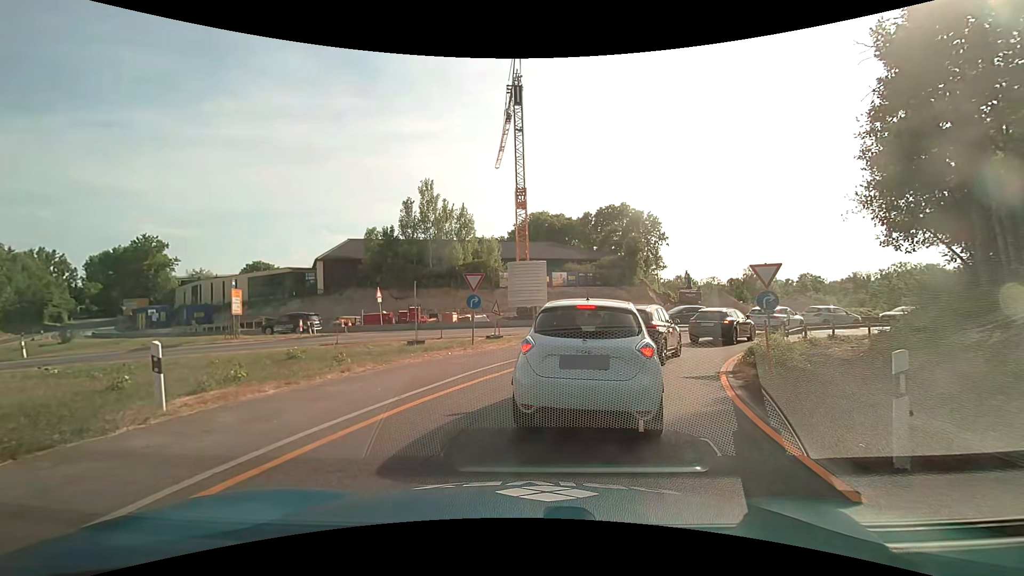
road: trunk_link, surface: asphalt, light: Day
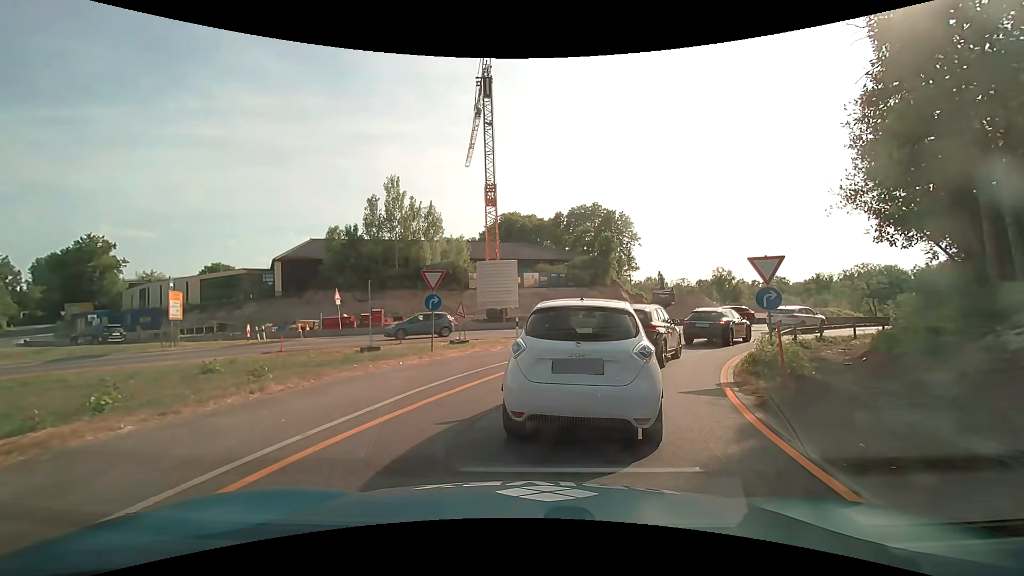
(0.0, +2.2) m; +2°
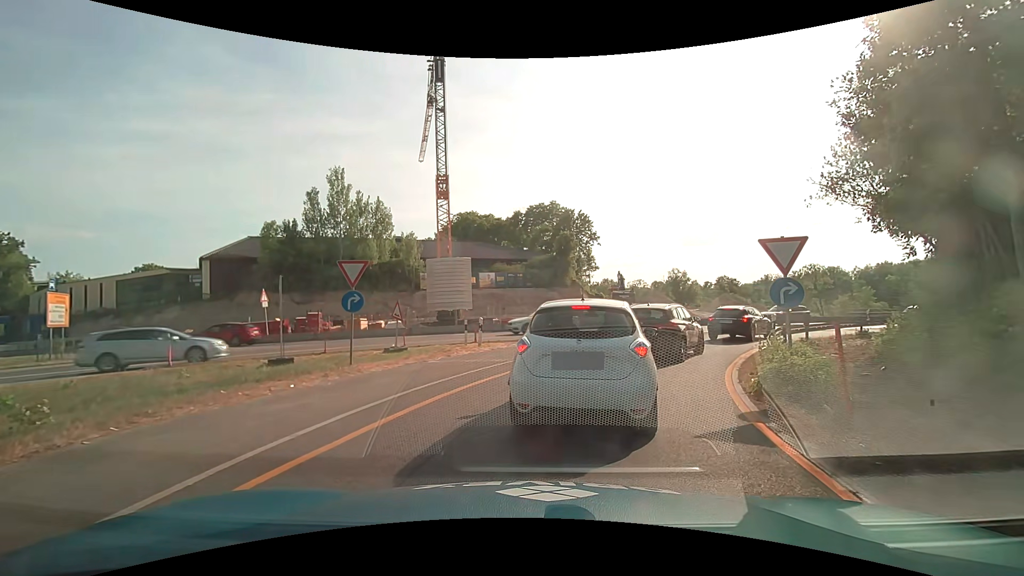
(+0.2, +3.5) m; +6°
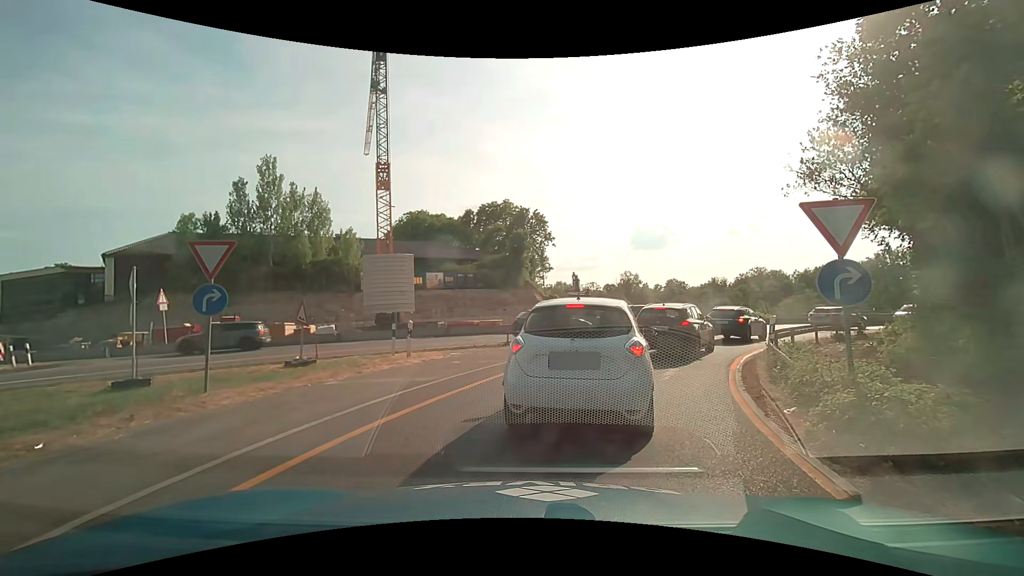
(+0.1, +3.5) m; +3°
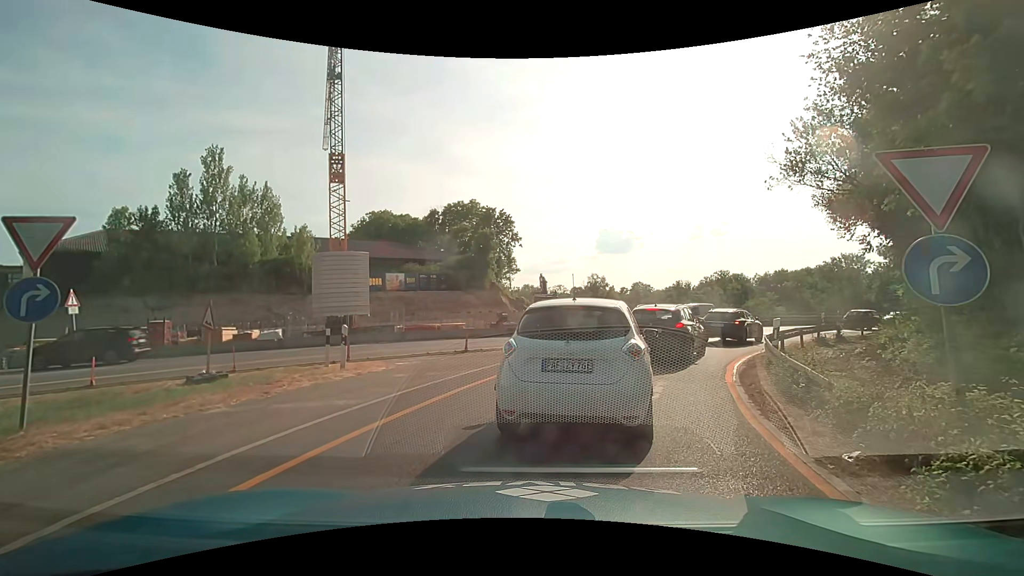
(+0.1, +2.3) m; +6°
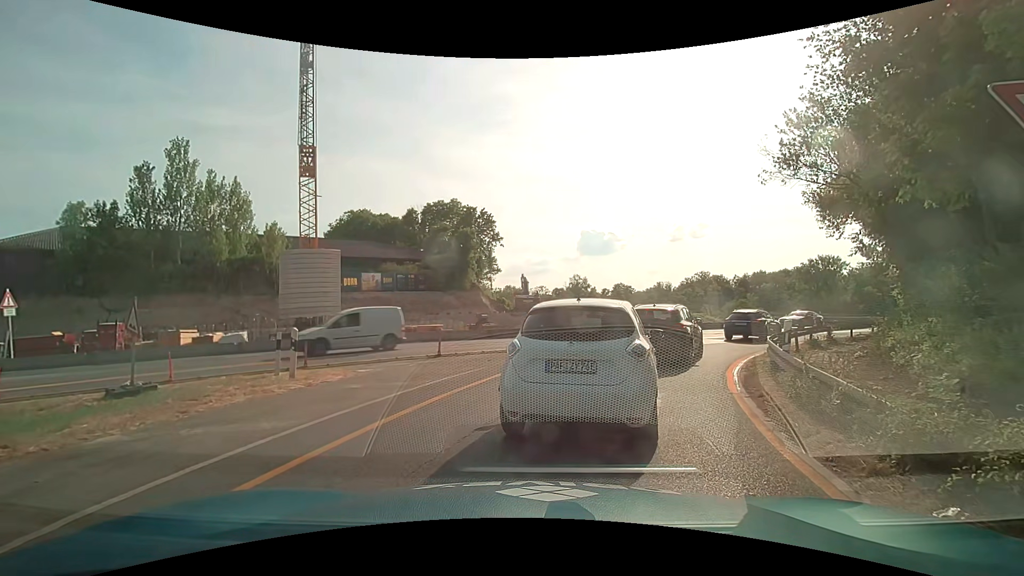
(0.0, +1.4) m; 0°
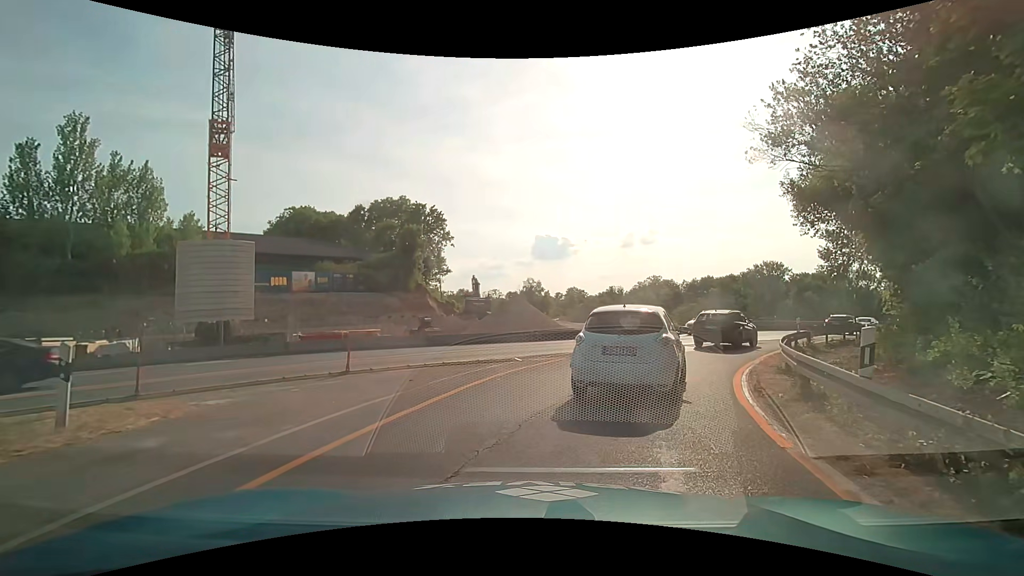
(+0.2, +3.8) m; +5°
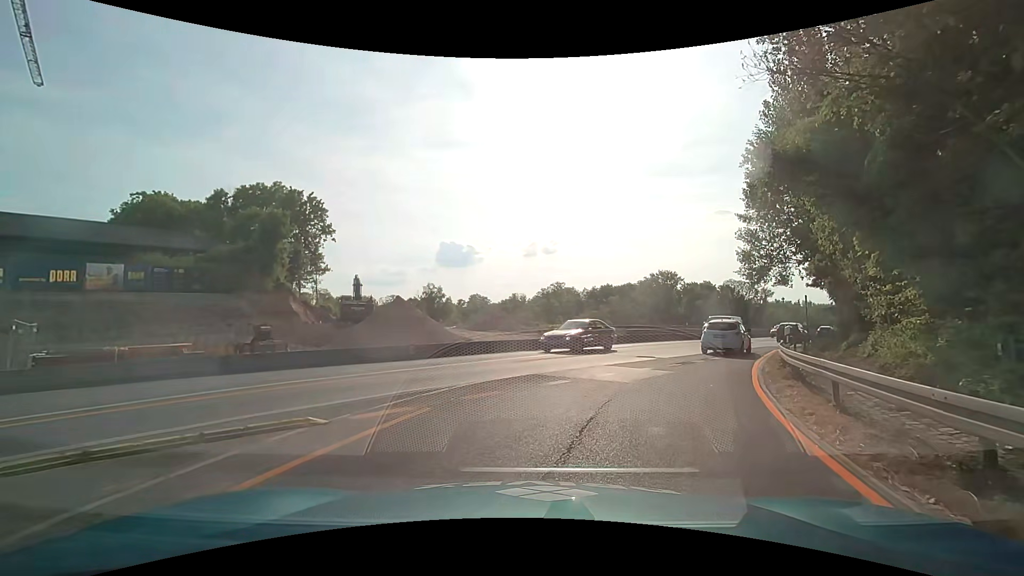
(+0.9, +8.1) m; +13°
(+1, +10) (+4, +19) (+9, +28) (+15, +36) (+20, +45) (+26, +53) (+32, +61) (+38, +69) (+44, +77) (+50, +85) m
